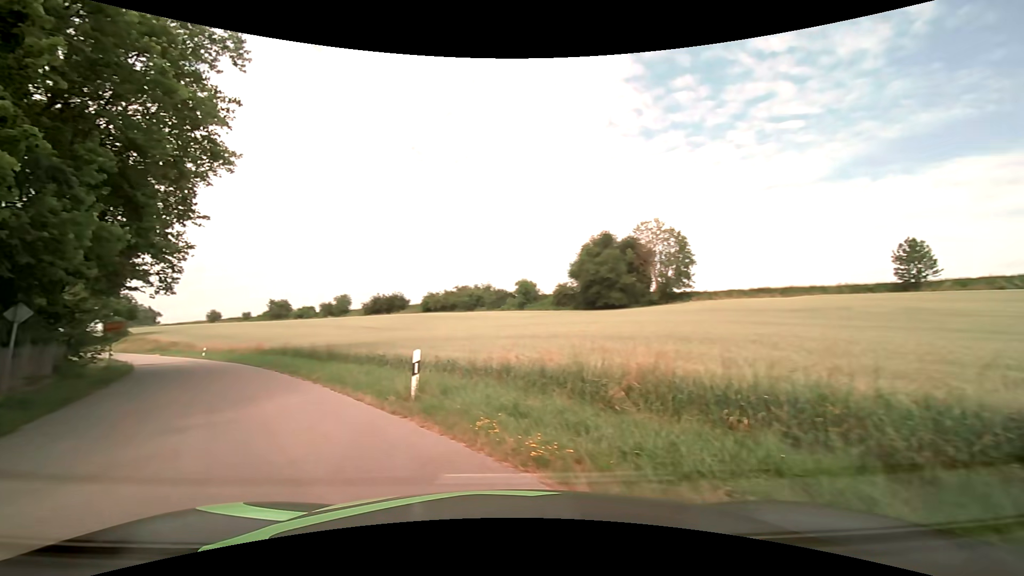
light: Day
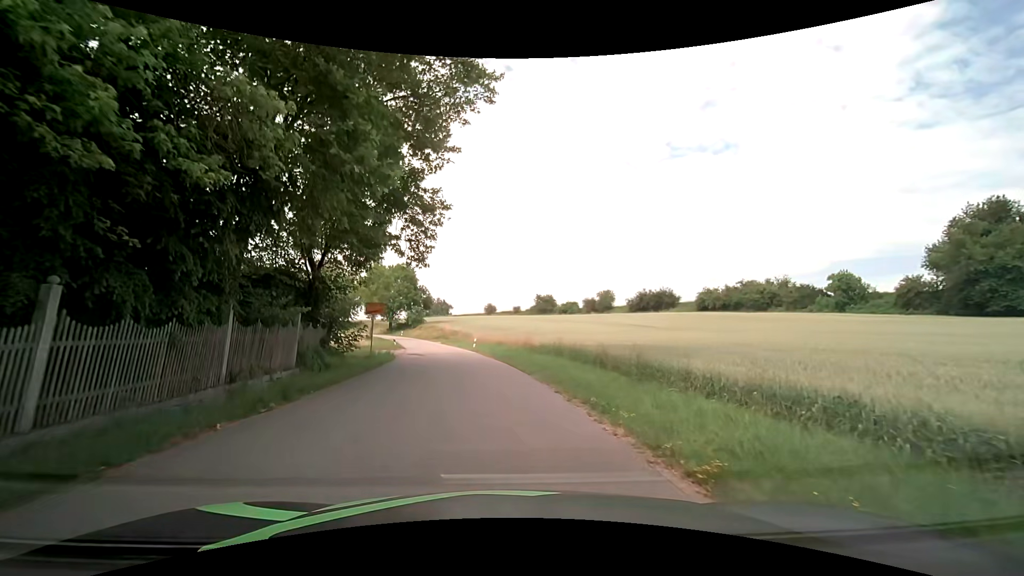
(-5.1, +11.8) m; -31°
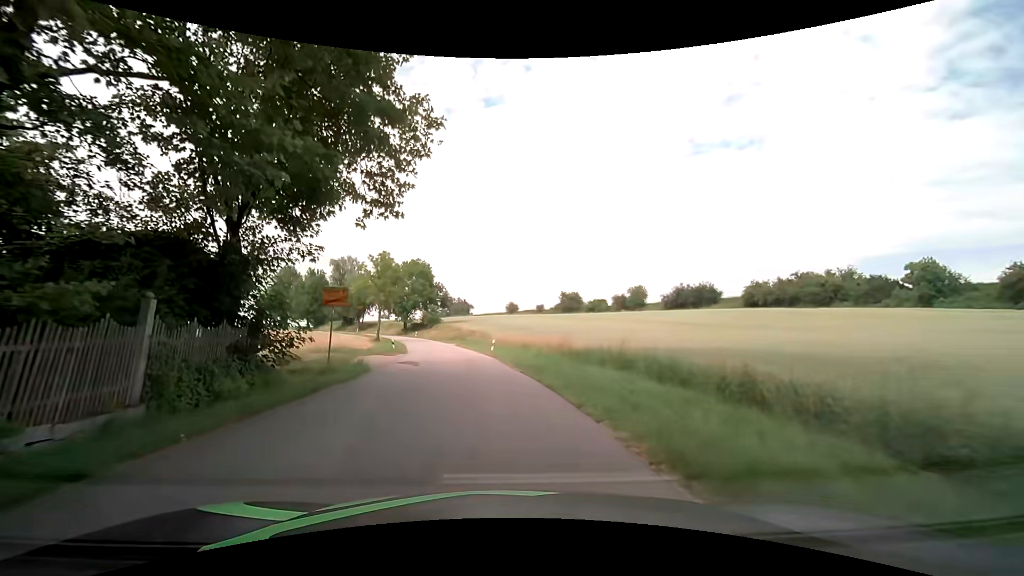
(-0.1, +9.7) m; -1°
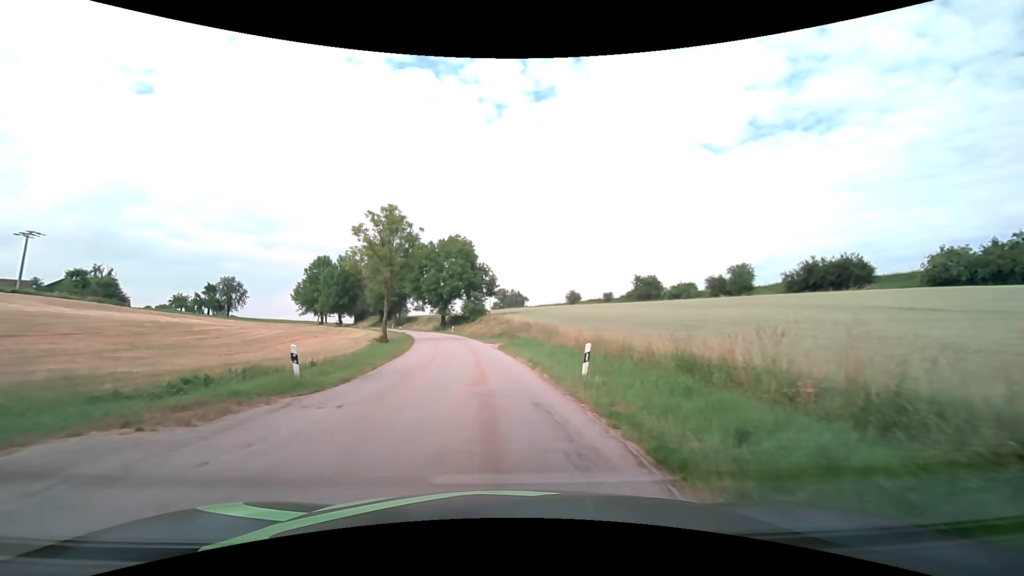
(-1.7, +24.5) m; -6°
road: tertiary
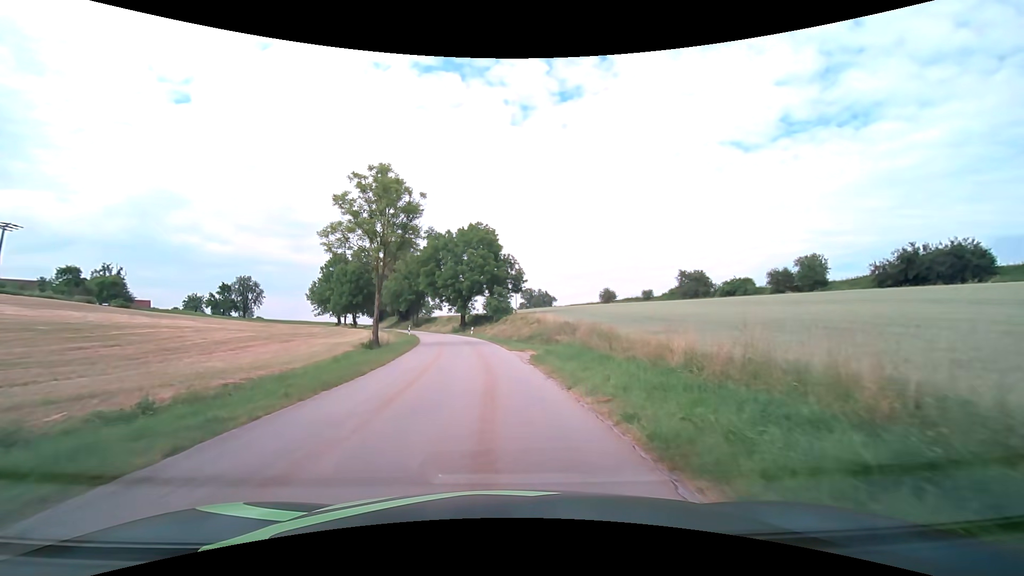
(-0.4, +11.8) m; -4°
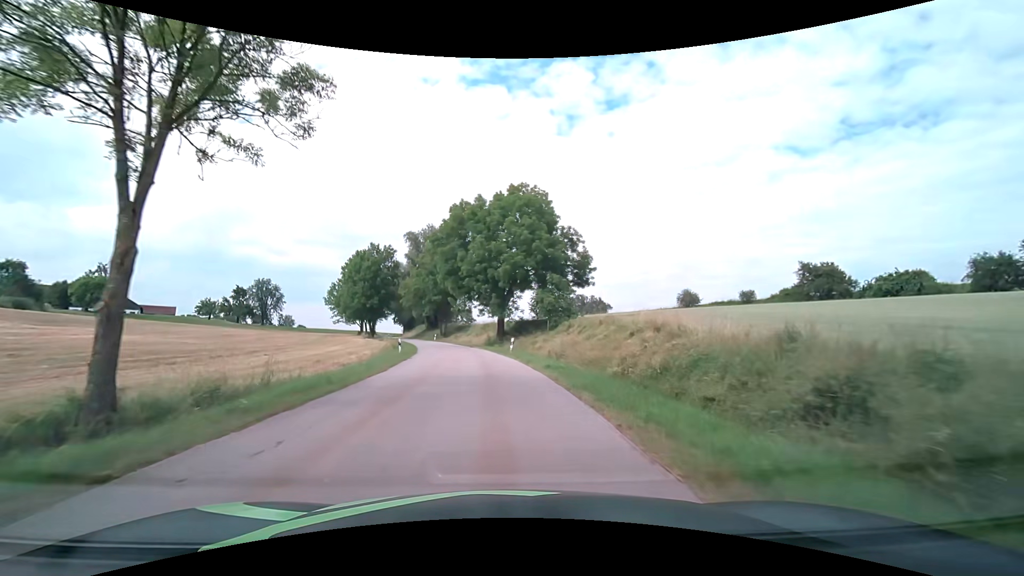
(-1.2, +25.8) m; -5°
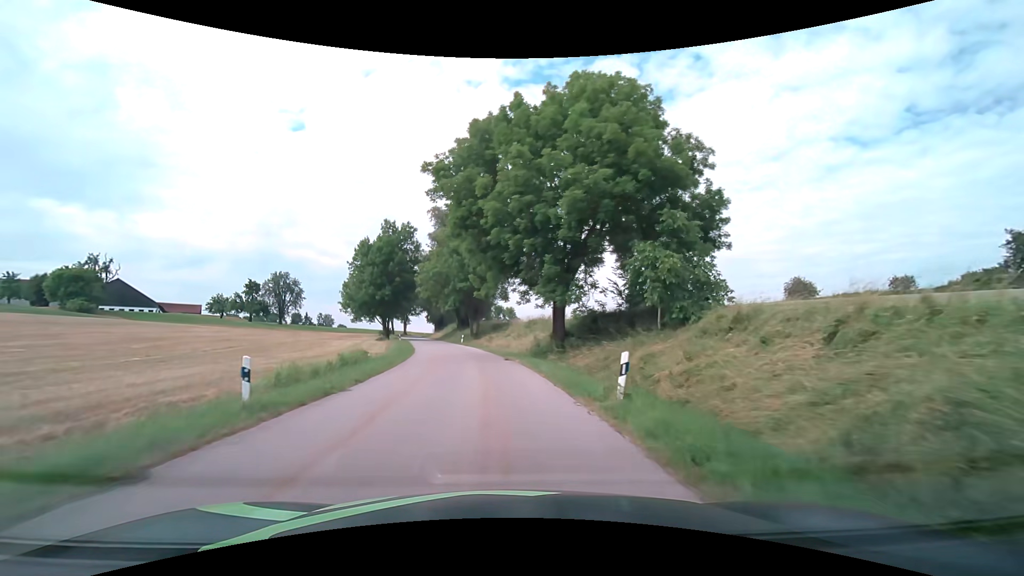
(-0.9, +22.9) m; -5°
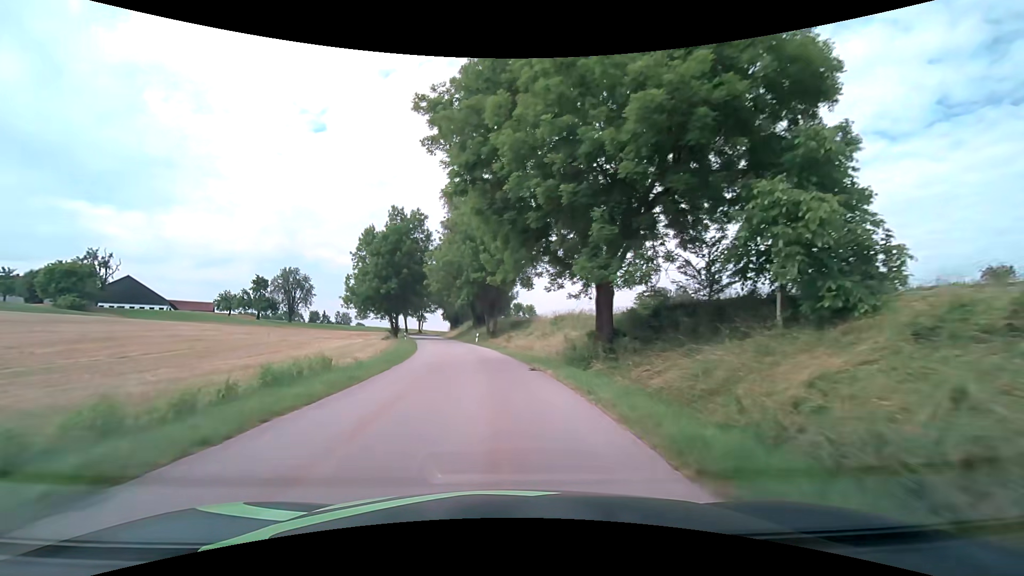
(-0.2, +8.3) m; -2°
(0, +10) (-1, +20) (-2, +30) (-3, +40) (-5, +50) (-7, +59) (-9, +69) (-11, +79) (-14, +89) (-16, +99) m
